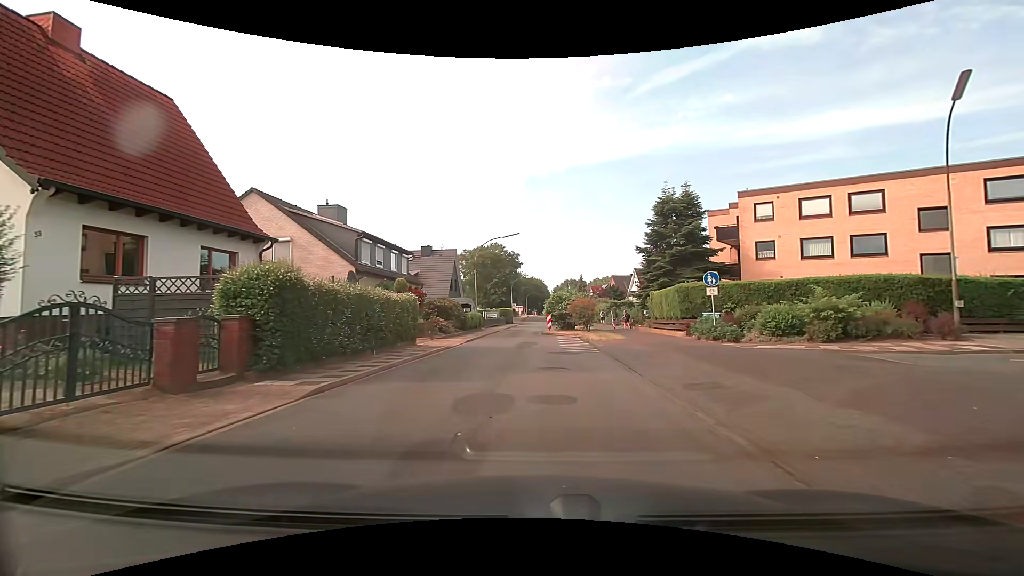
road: residential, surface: asphalt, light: Day
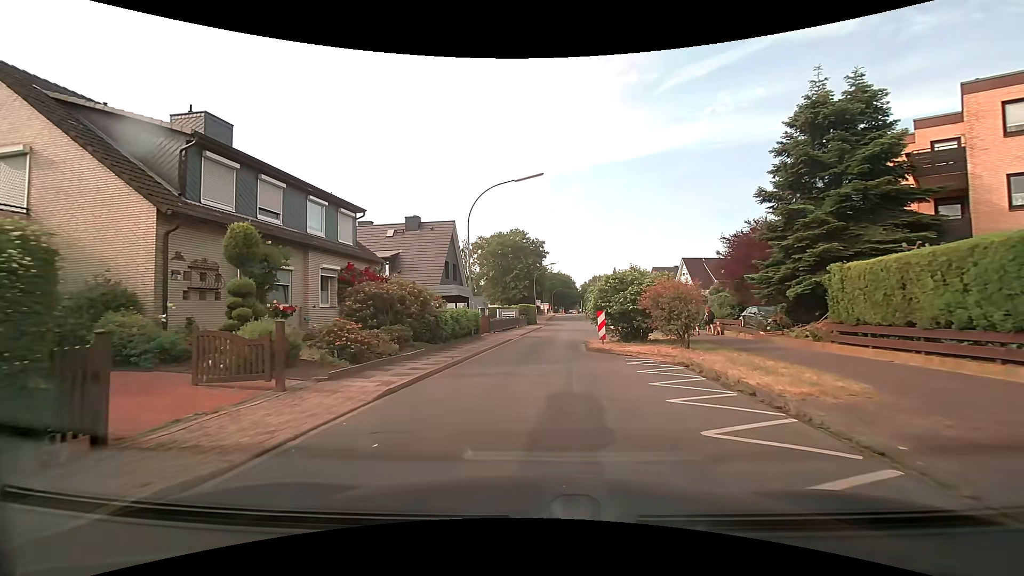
(-0.5, +16.7) m; -3°
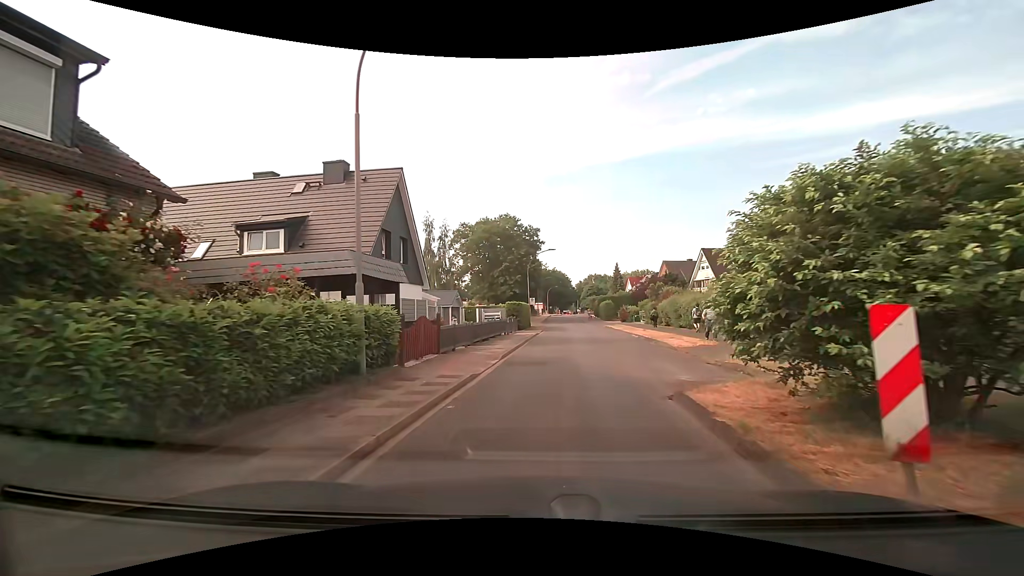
(-0.3, +14.5) m; 0°
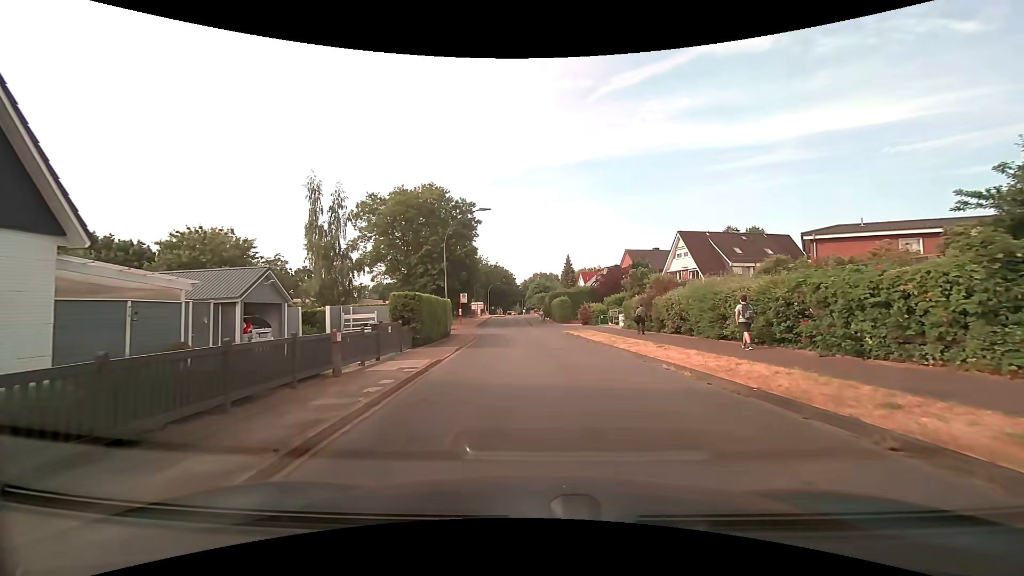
(+1.1, +19.1) m; +6°
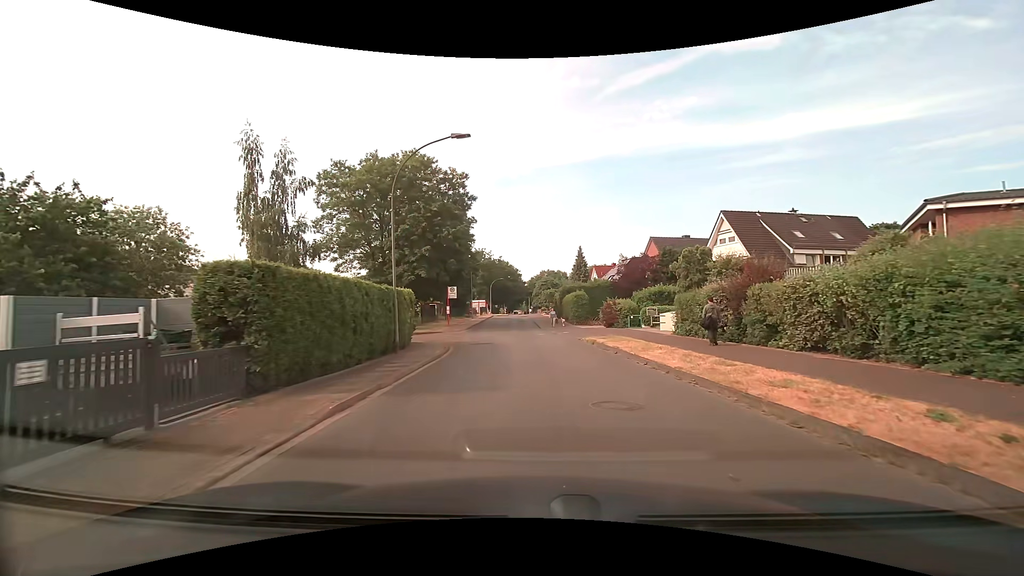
(0.0, +12.2) m; 0°
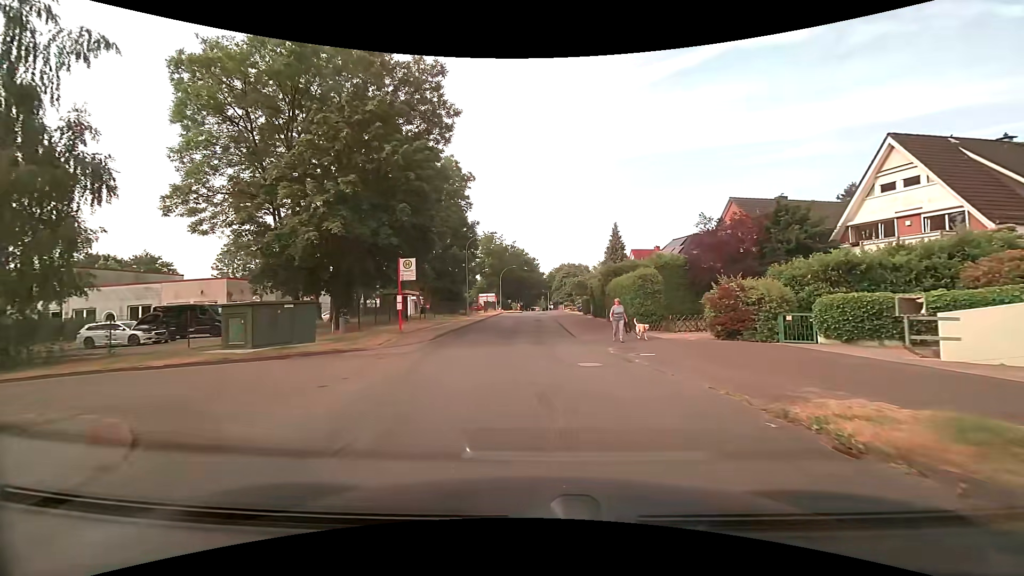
(-0.5, +20.8) m; -2°
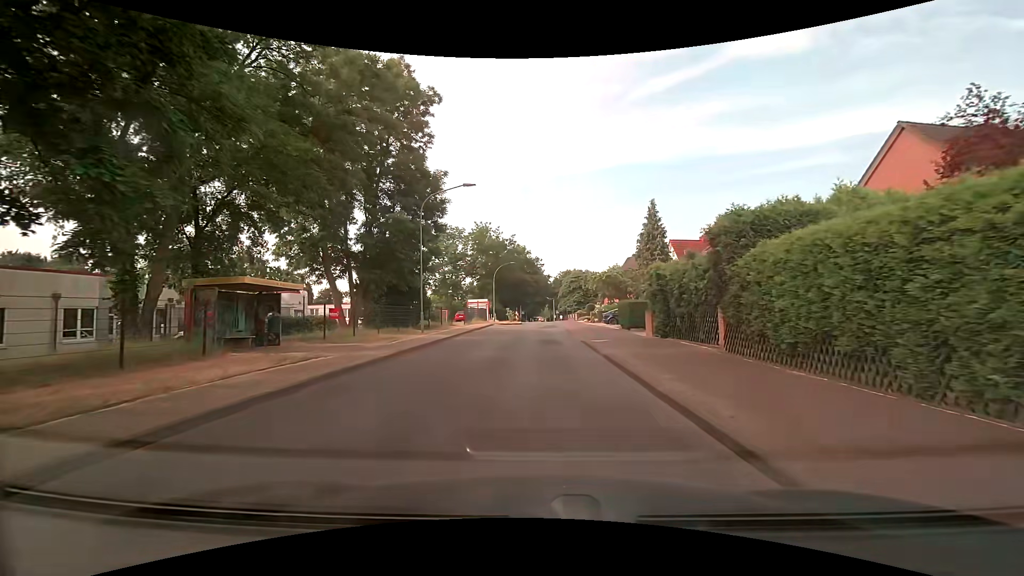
(-0.2, +20.3) m; 0°
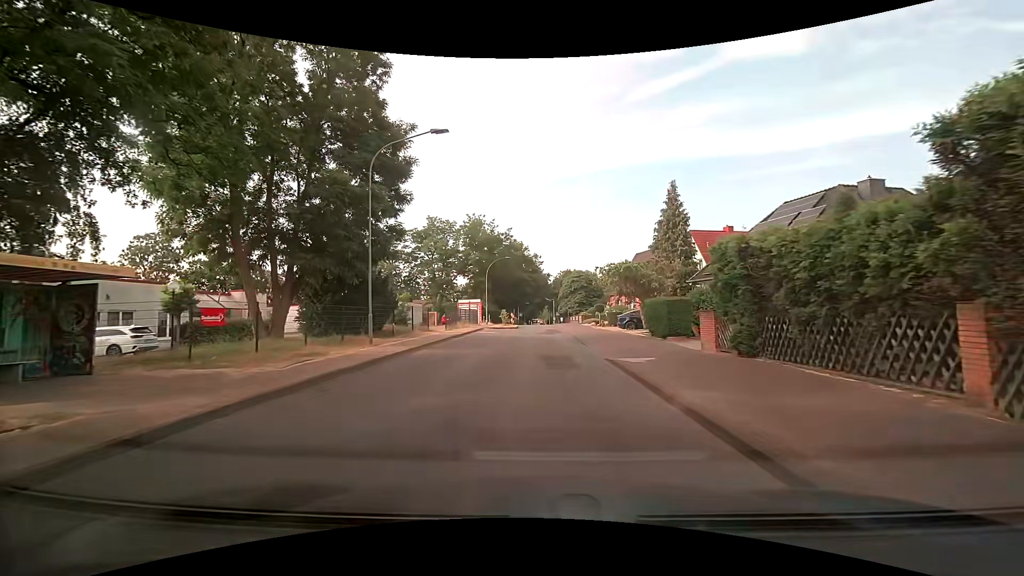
(0.0, +8.0) m; 0°
(0, +10) (0, +20) (0, +30) (0, +40) (+1, +50) (+1, +60) (+1, +70) (+2, +80) (+2, +90) (+2, +100) m
